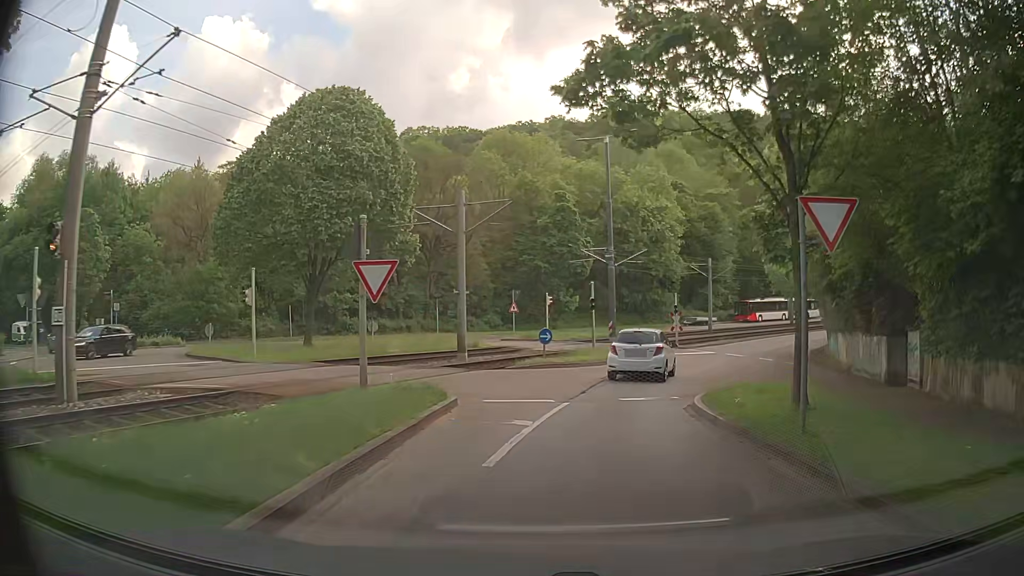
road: secondary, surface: asphalt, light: Day
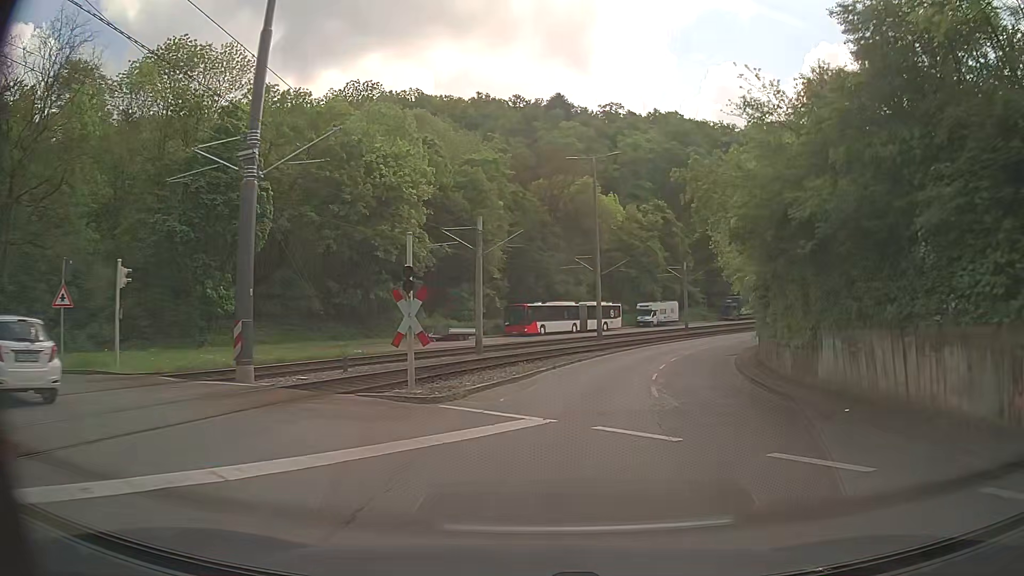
(+5.8, +28.4) m; +22°
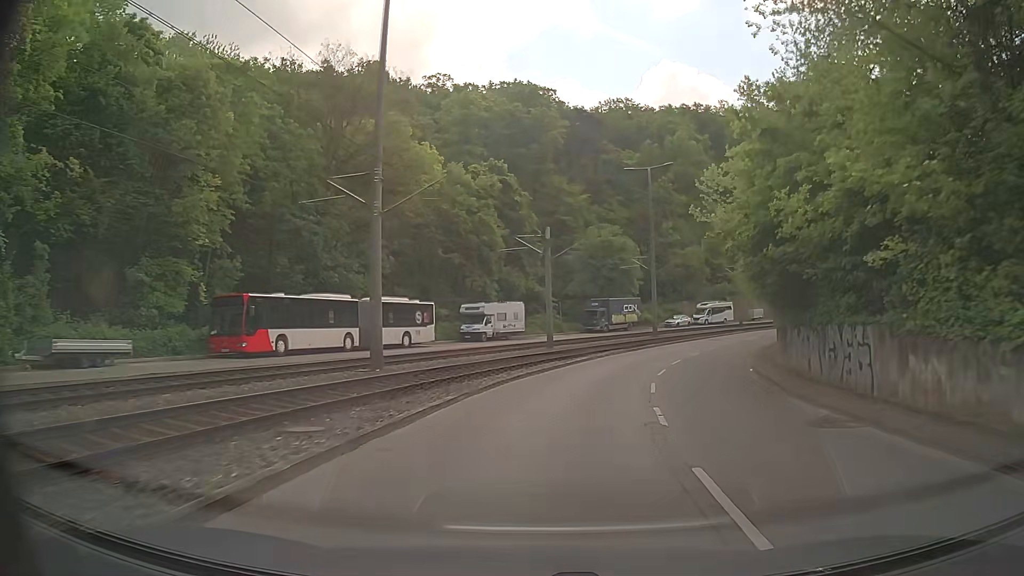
(+4.1, +30.2) m; +15°
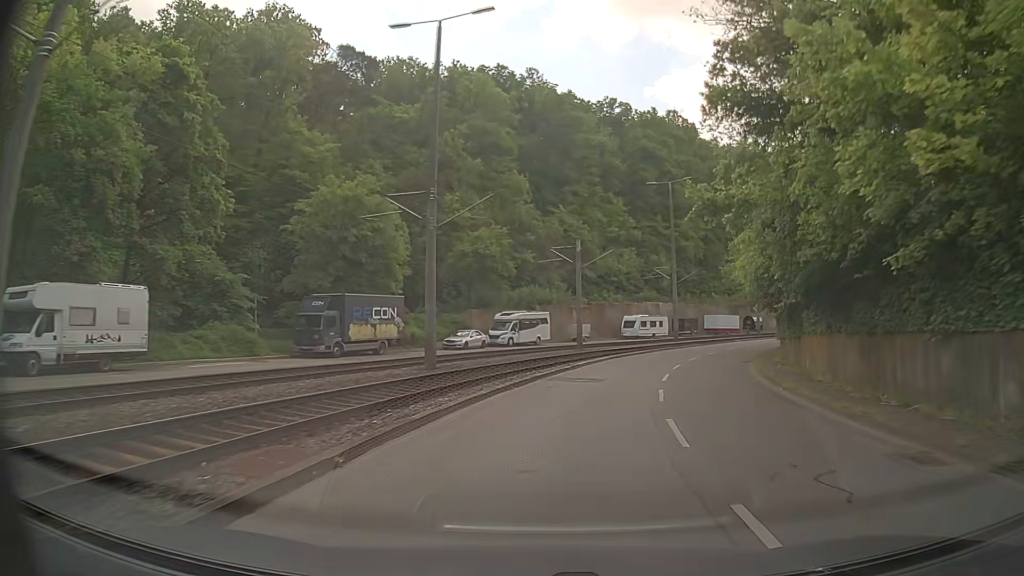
(+5.2, +31.4) m; +20°
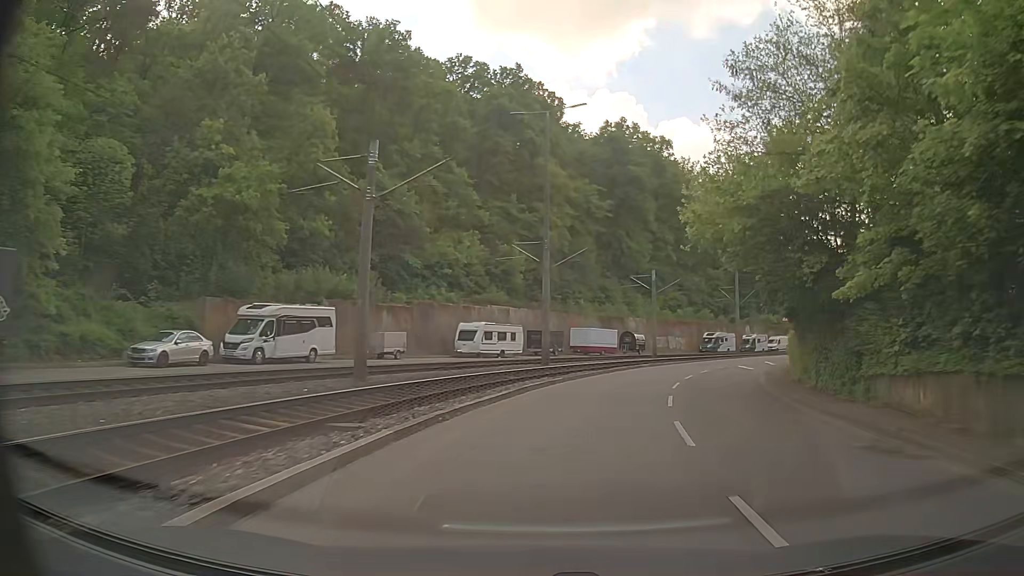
(+2.9, +23.9) m; +13°
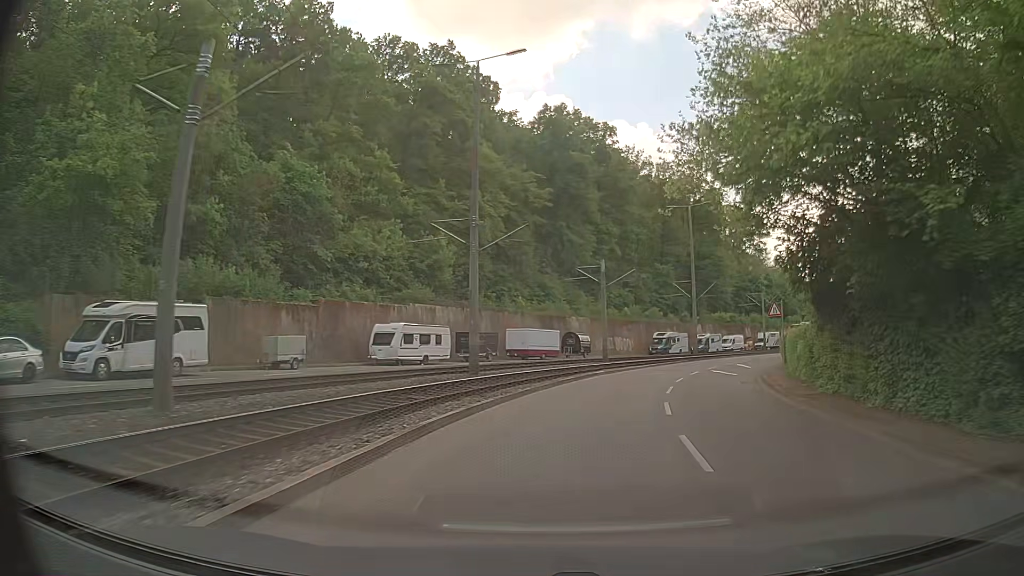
(+0.5, +8.0) m; +6°
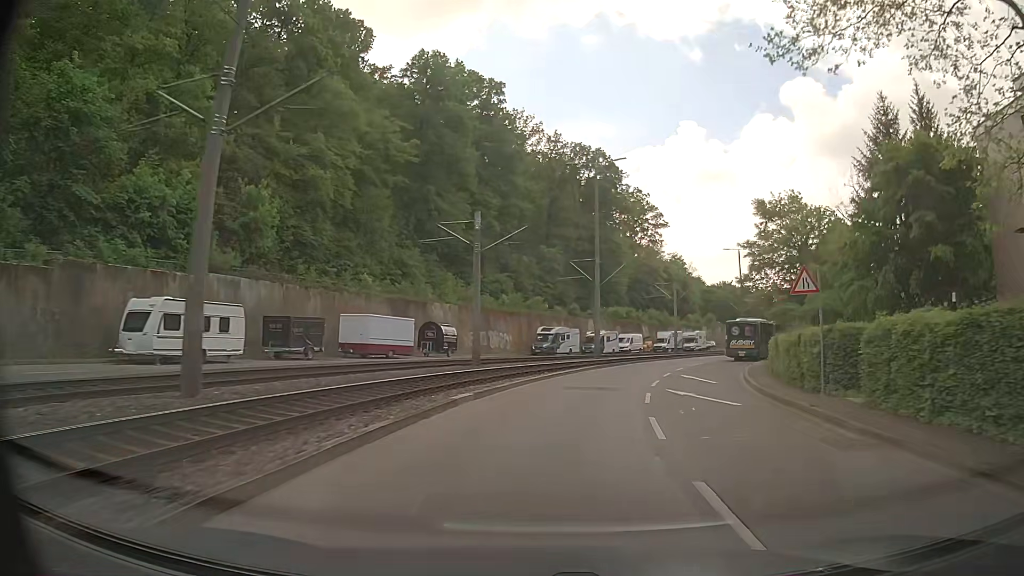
(+1.4, +16.0) m; +11°
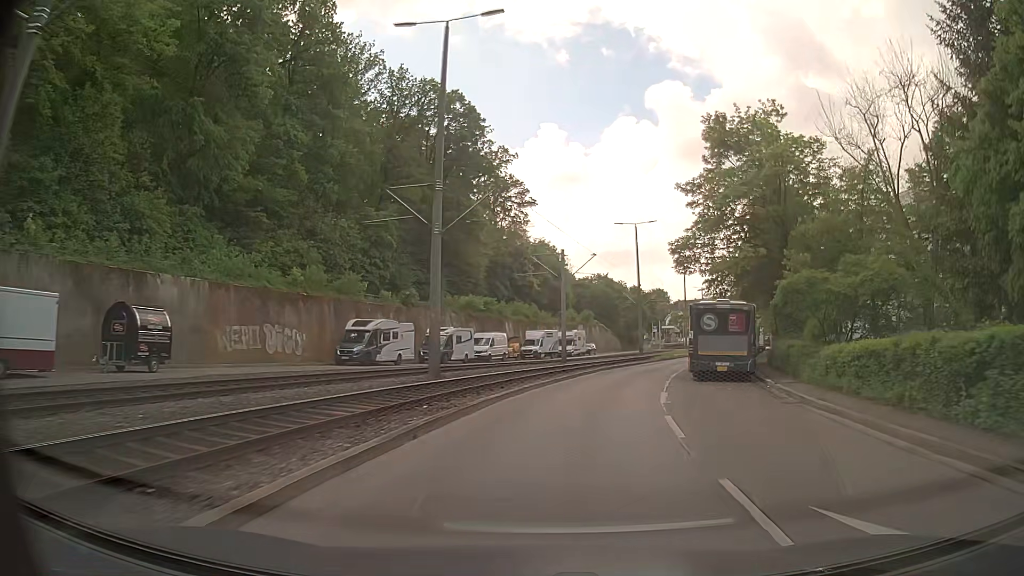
(+2.5, +24.0) m; +12°
(0, +10) (+2, +20) (+4, +30) (+7, +39) (+10, +49) (+14, +58) (+18, +67) (+21, +77) (+25, +86) (+28, +95) m
